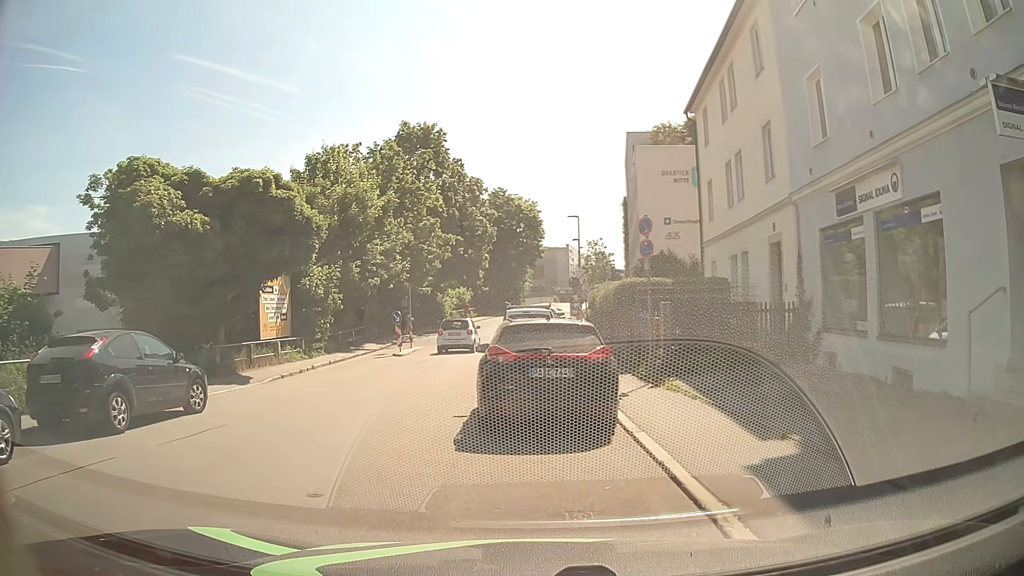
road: residential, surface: asphalt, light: Day
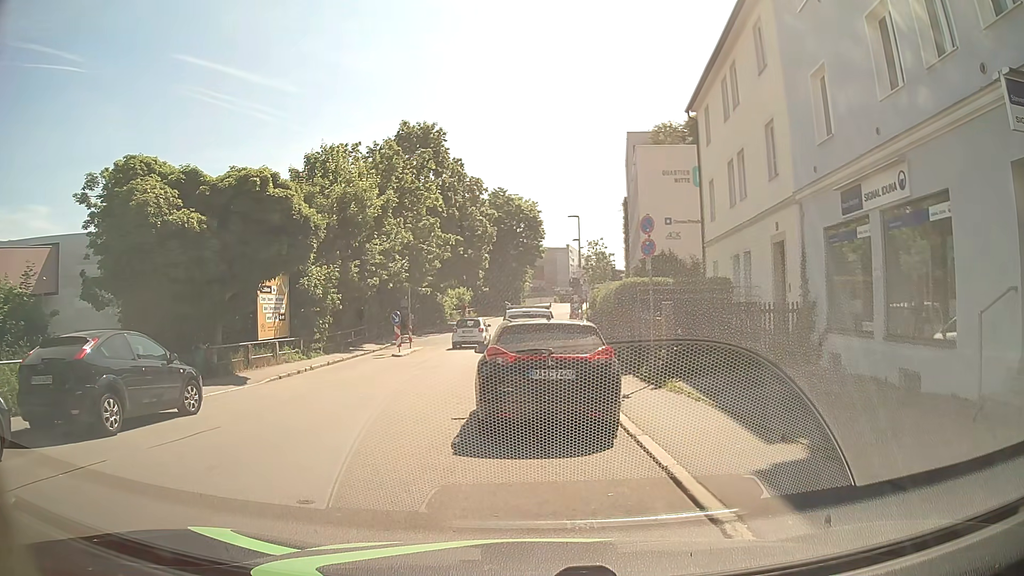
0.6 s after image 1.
(0.0, +0.2) m; 0°
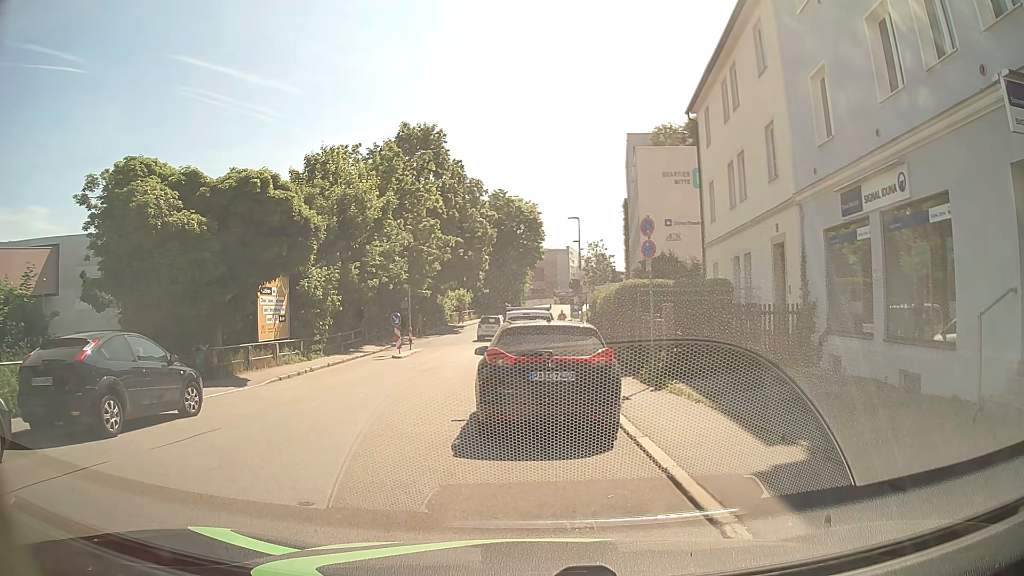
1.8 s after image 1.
(0.0, +0.1) m; 0°
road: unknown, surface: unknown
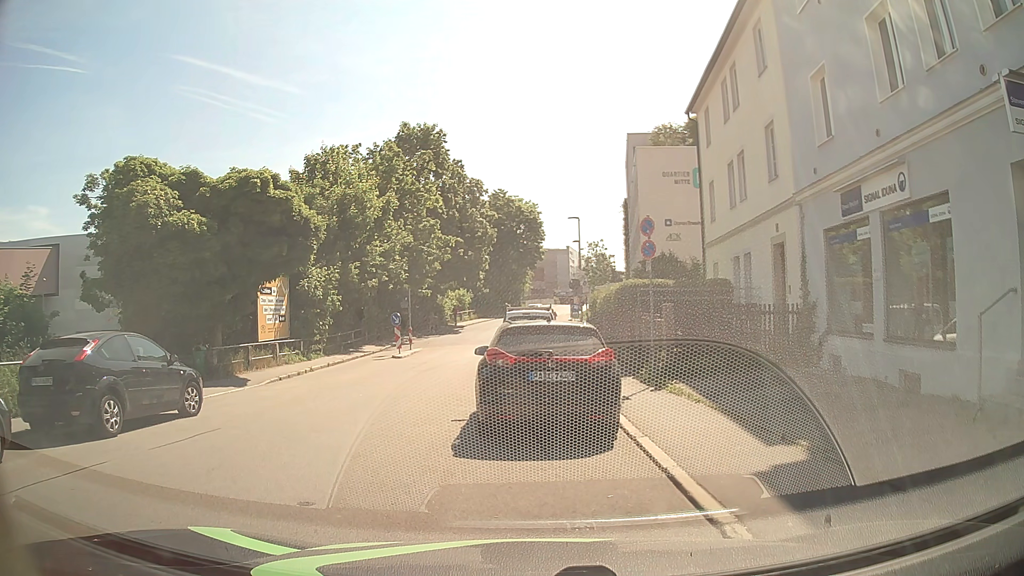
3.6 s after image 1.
(0.0, 0.0) m; 0°
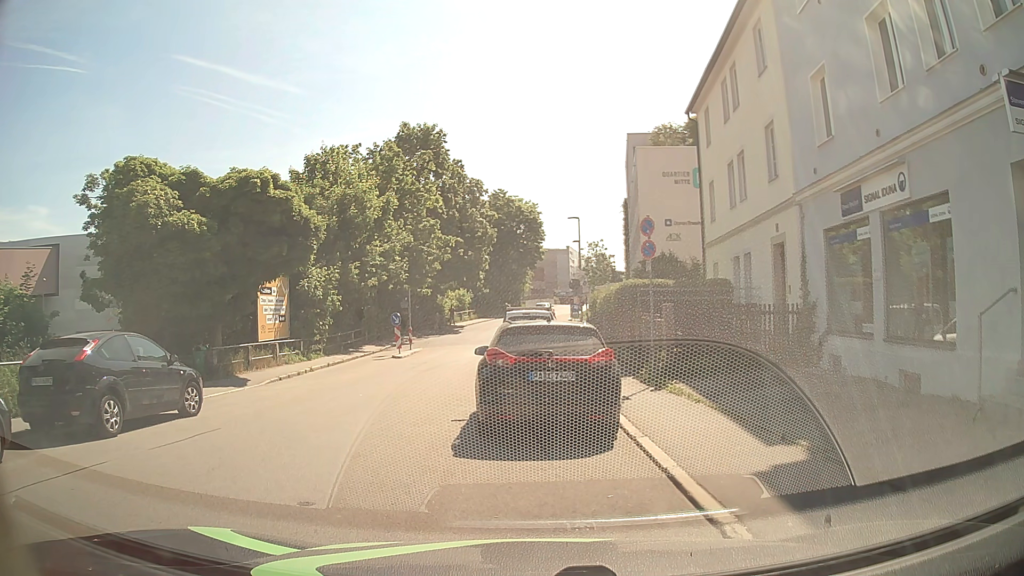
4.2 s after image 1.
(0.0, 0.0) m; 0°
